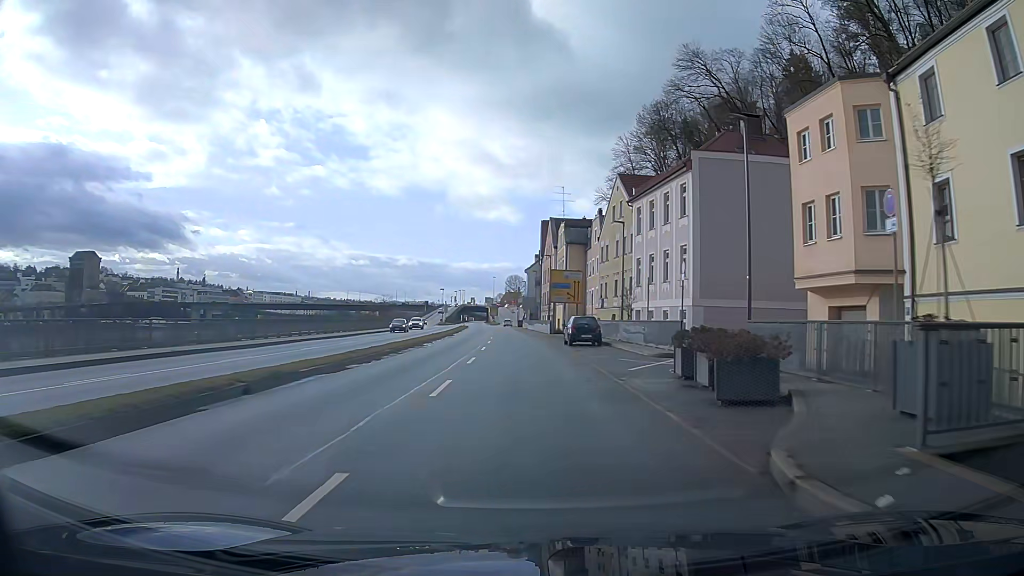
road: primary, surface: asphalt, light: Day
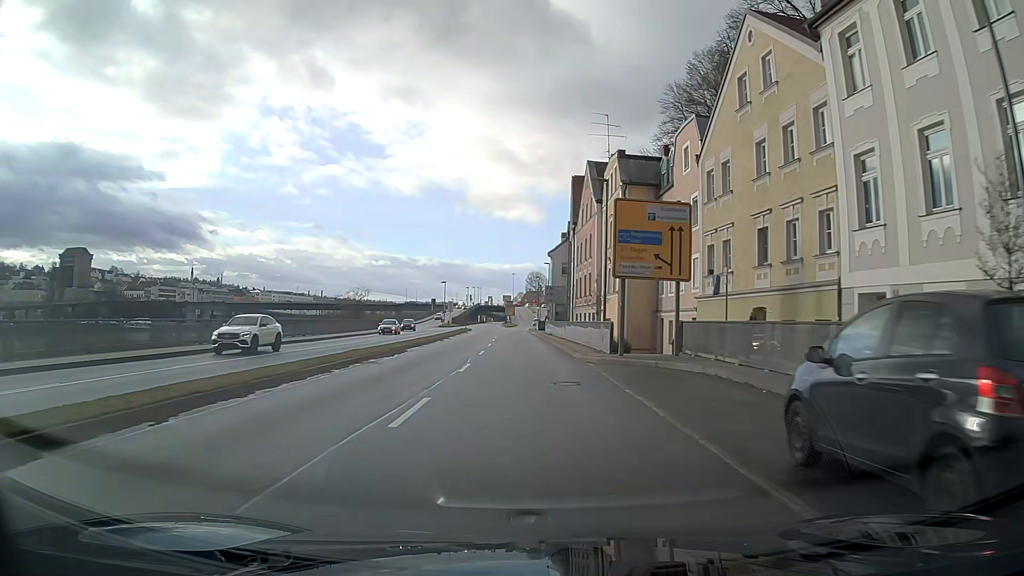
(-0.5, +30.5) m; -2°
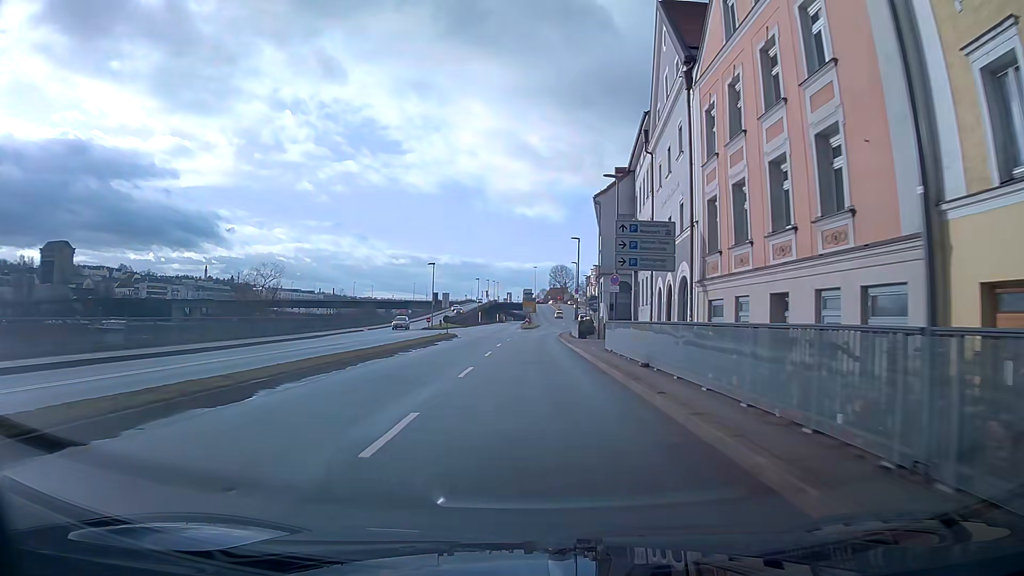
(-0.7, +38.0) m; -2°
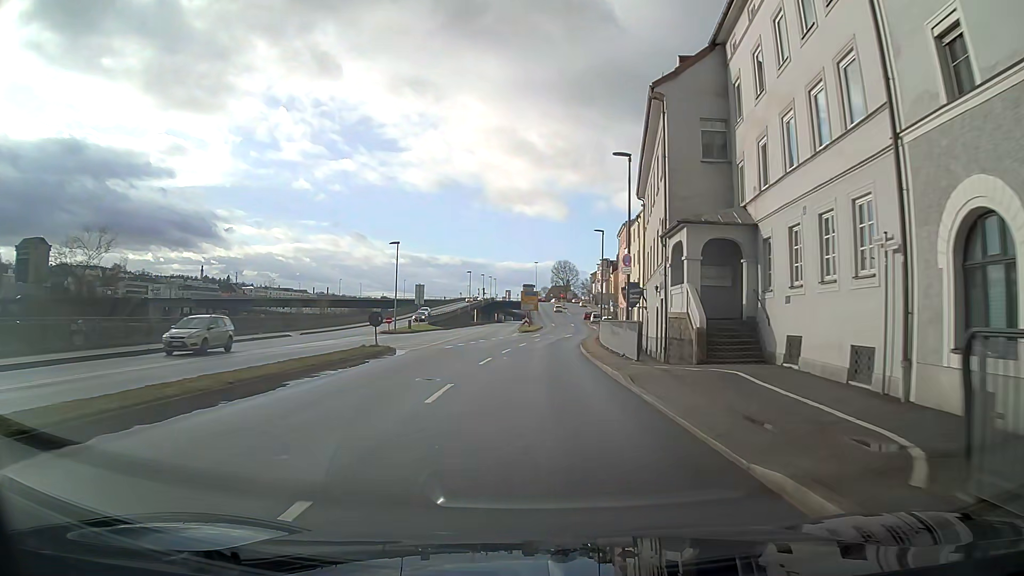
(0.0, +22.9) m; 0°
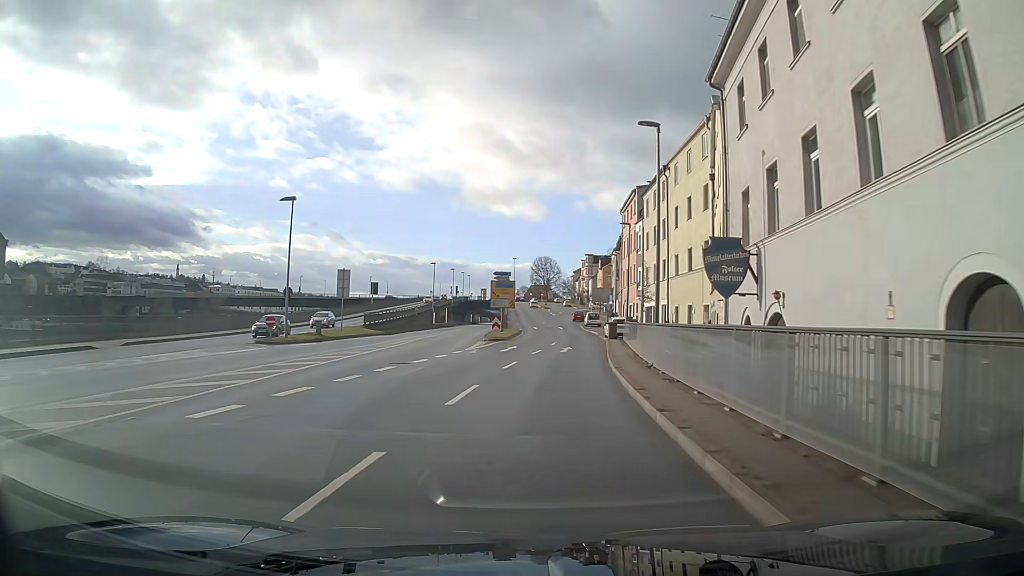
(+0.3, +22.9) m; +2°
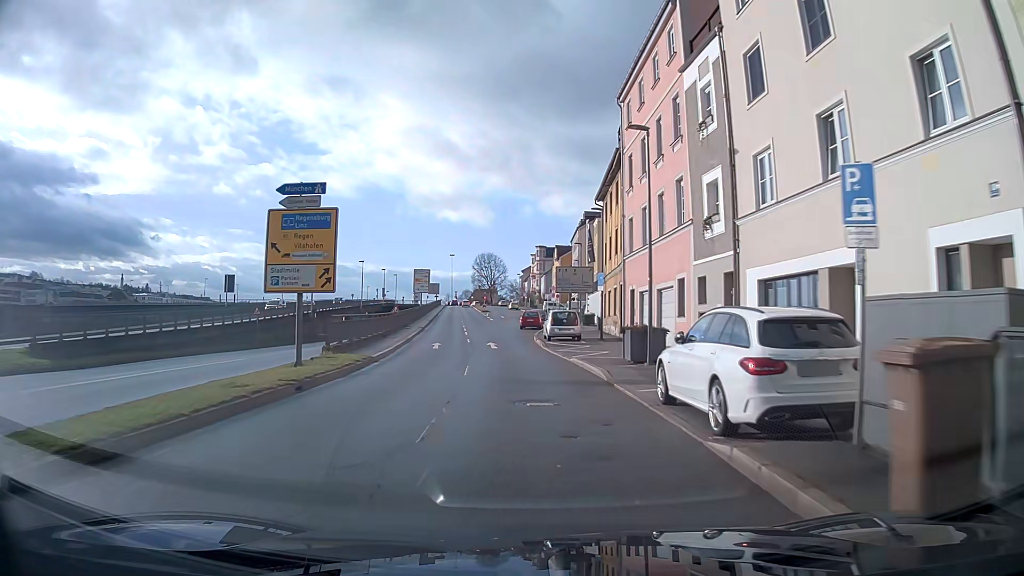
(+1.9, +38.0) m; +3°
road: primary_link
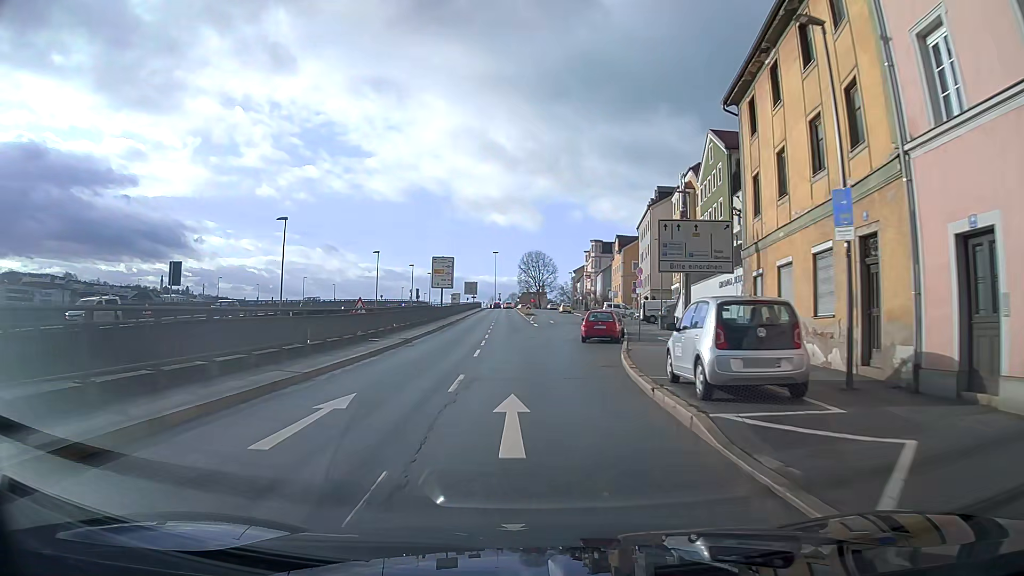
(-0.8, +22.6) m; -4°
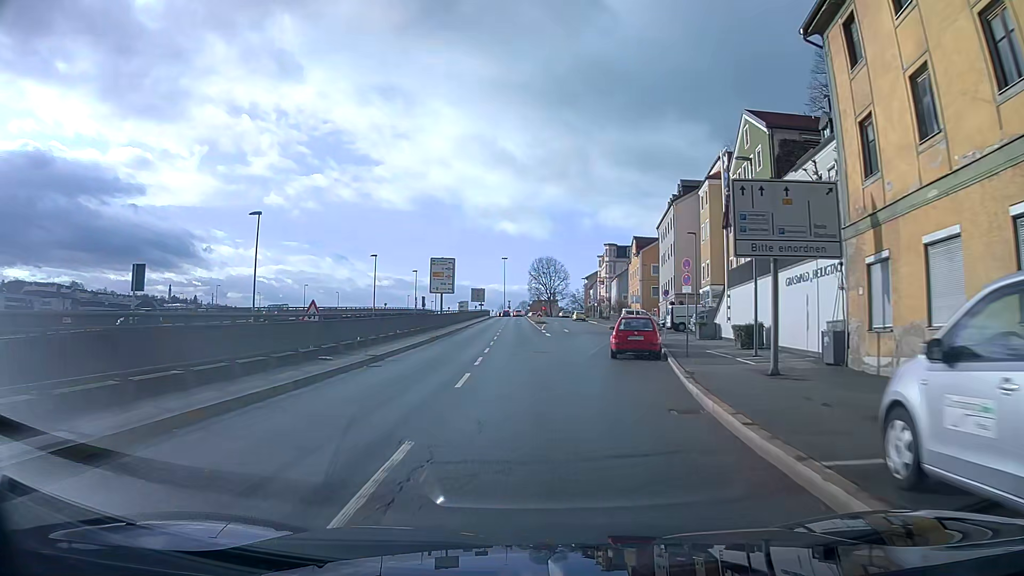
(-0.1, +7.5) m; -1°
(0, +10) (0, +20) (+1, +30) (+2, +40) (+3, +50) (+3, +60) (+3, +70) (+3, +80) (+3, +90) (+2, +100) m
